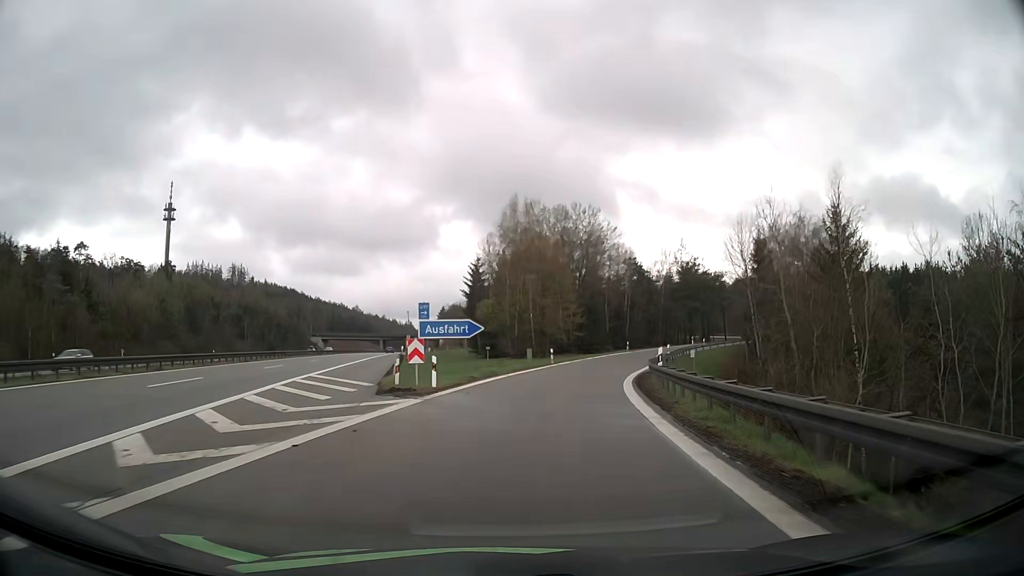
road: motorway_link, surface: asphalt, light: Day
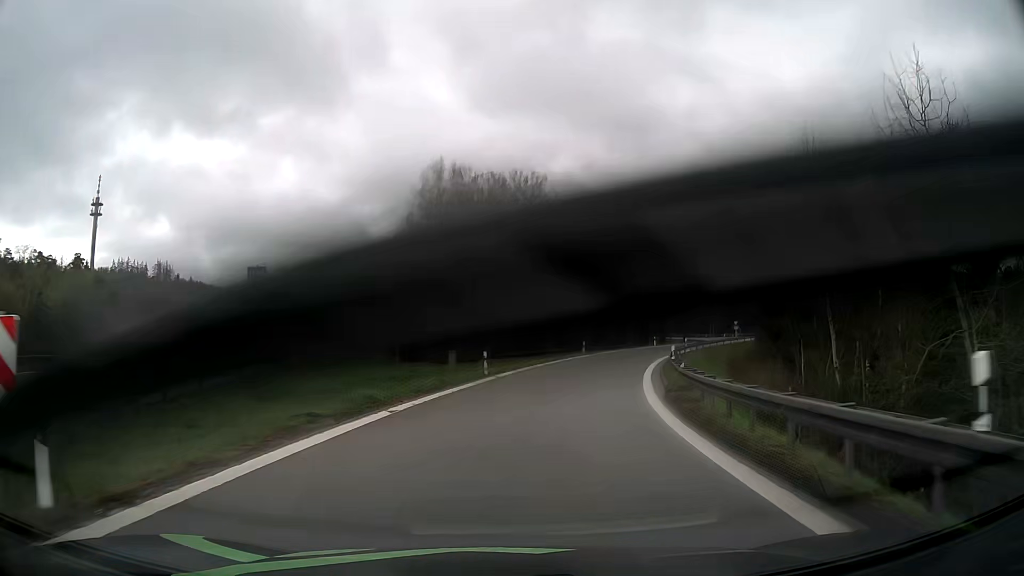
(+0.8, +16.8) m; +6°
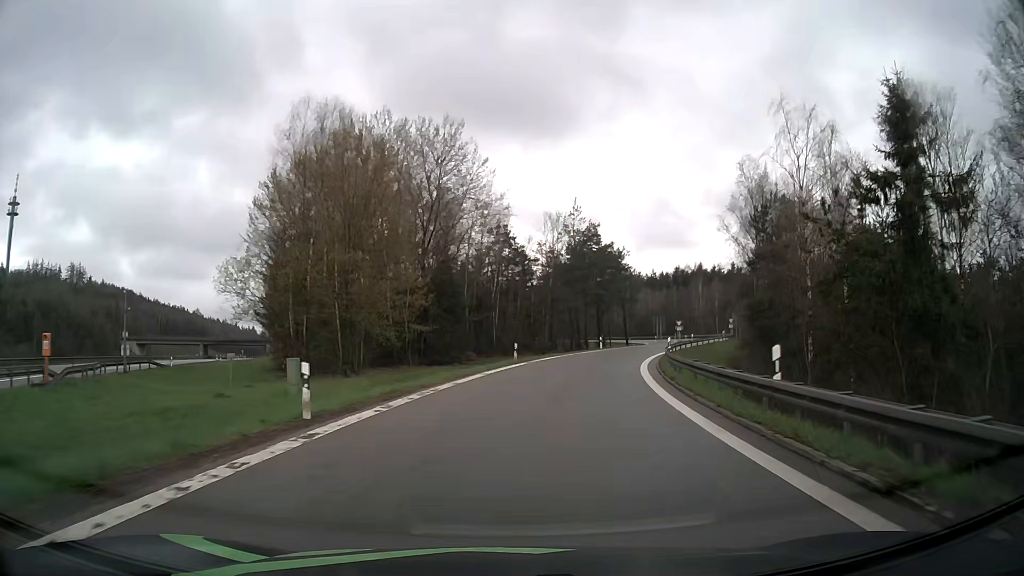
(+1.0, +17.3) m; +7°
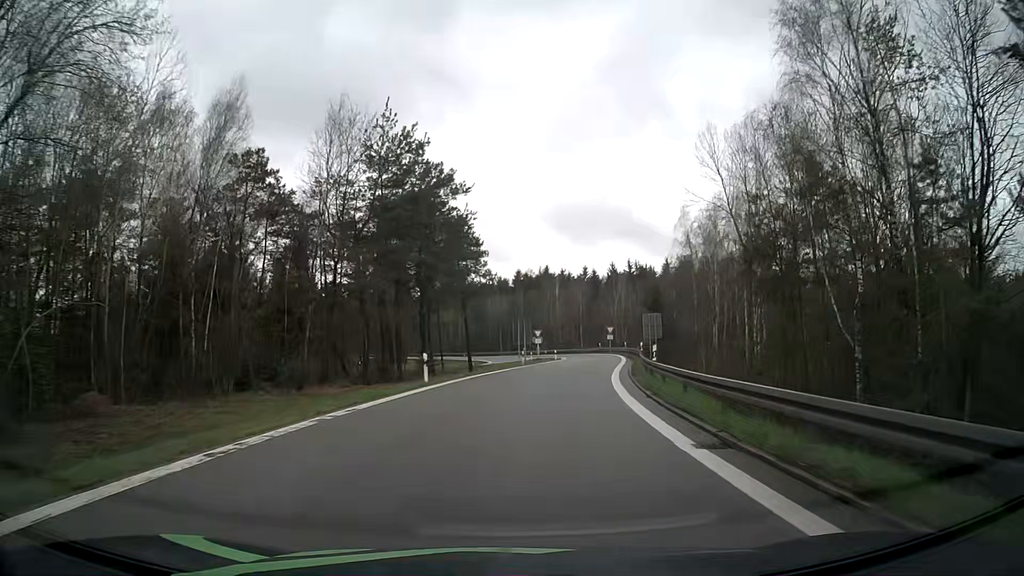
(+4.7, +35.3) m; +15°
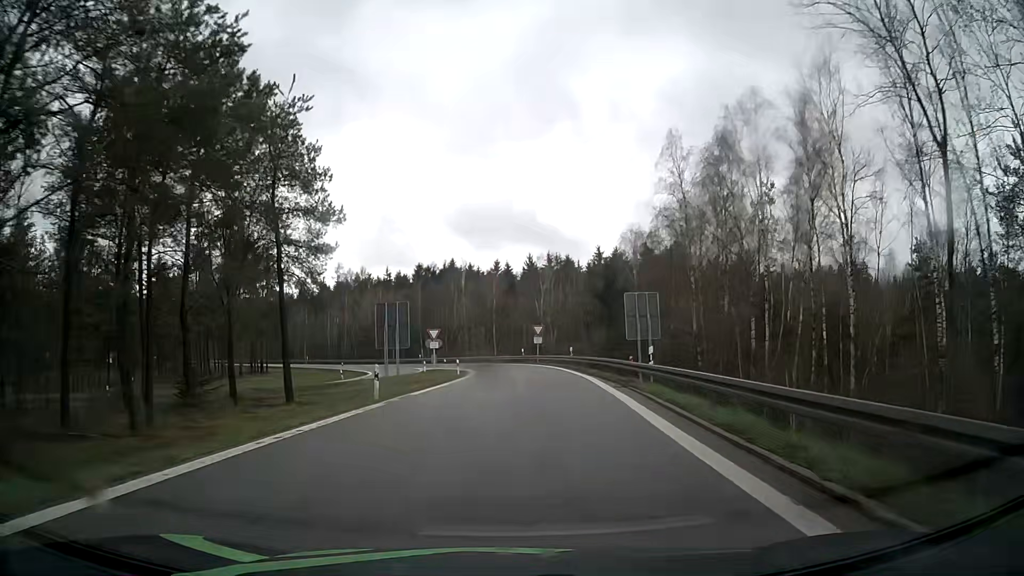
(+2.1, +27.3) m; +8°
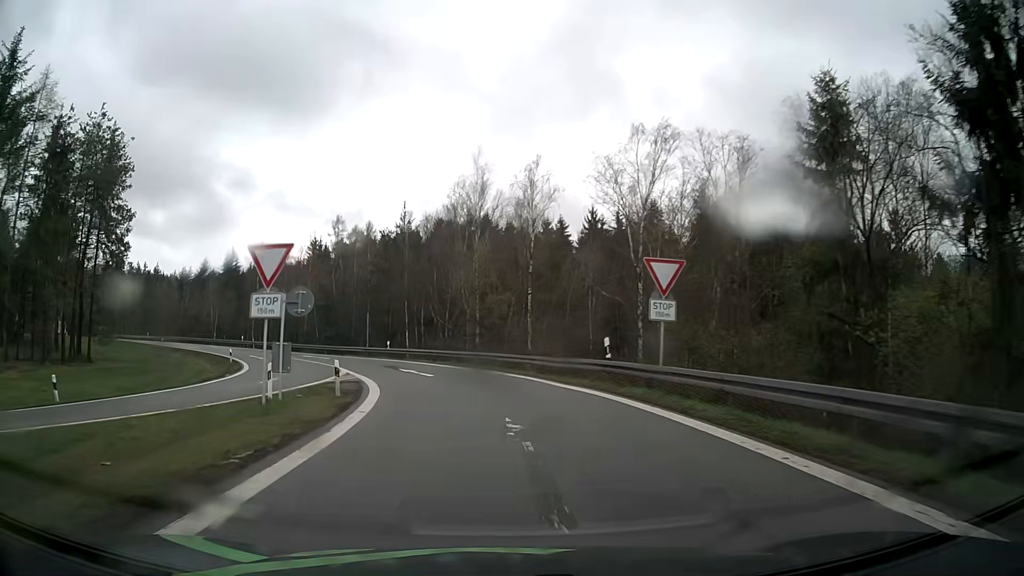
(+0.2, +45.5) m; -3°
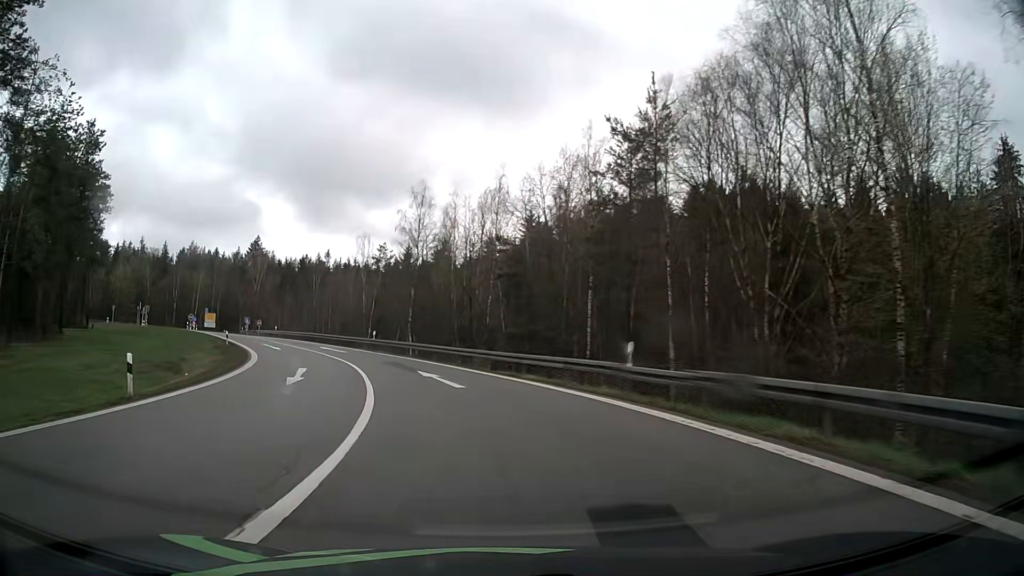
(-5.5, +33.0) m; -20°
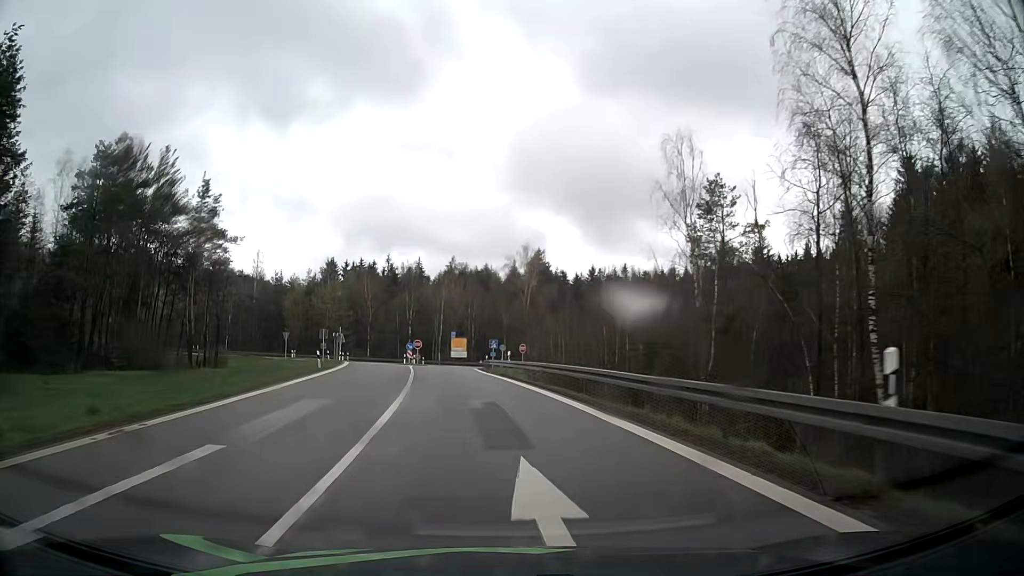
(-9.4, +39.7) m; -26°
(0, +10) (-1, +20) (-2, +30) (-3, +40) (-4, +50) (-5, +60) (-5, +70) (-5, +80) (-1, +89) (+7, +95) m
